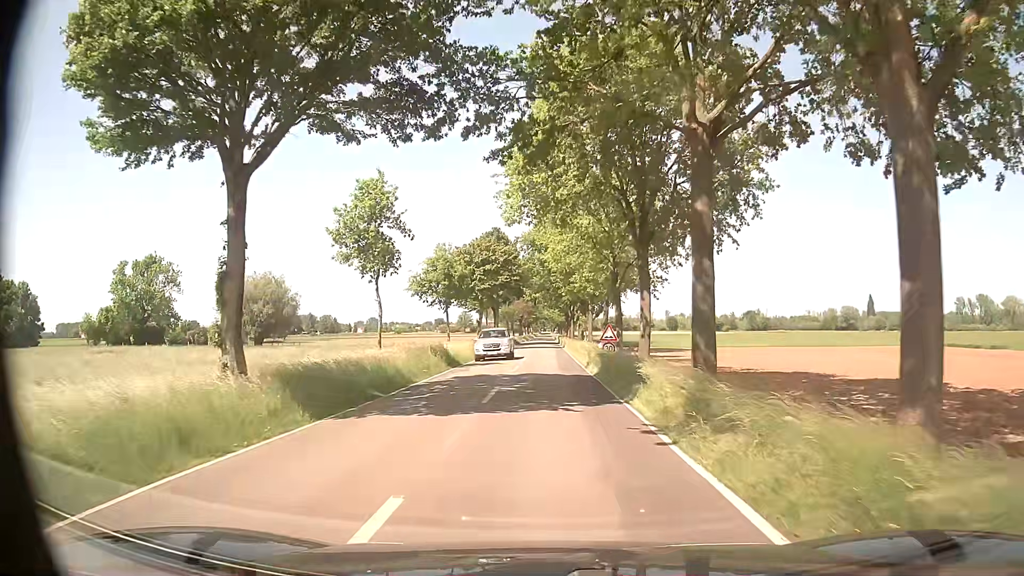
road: tertiary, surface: asphalt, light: Day
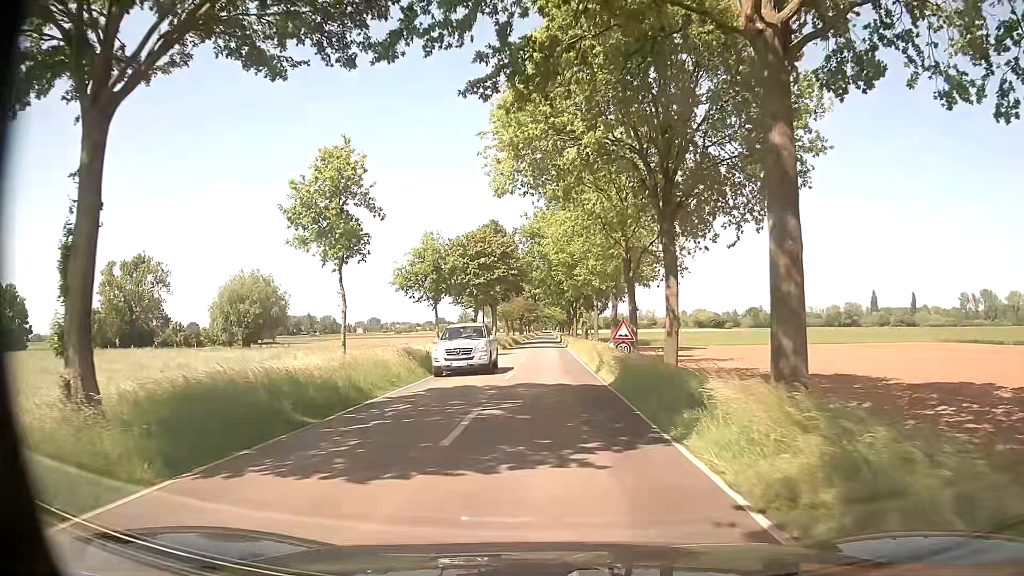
(0.0, +5.1) m; +1°
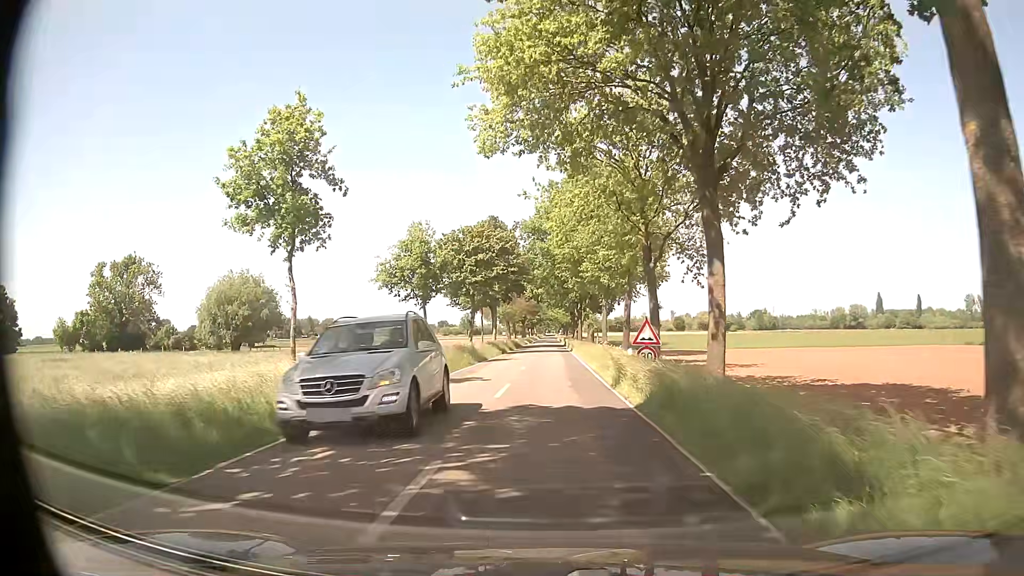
(-0.1, +4.9) m; -1°
(0, +10) (0, +20) (0, +30) (0, +40) (+1, +50) (0, +60) (0, +70) (0, +80) (0, +90) (0, +100) m
